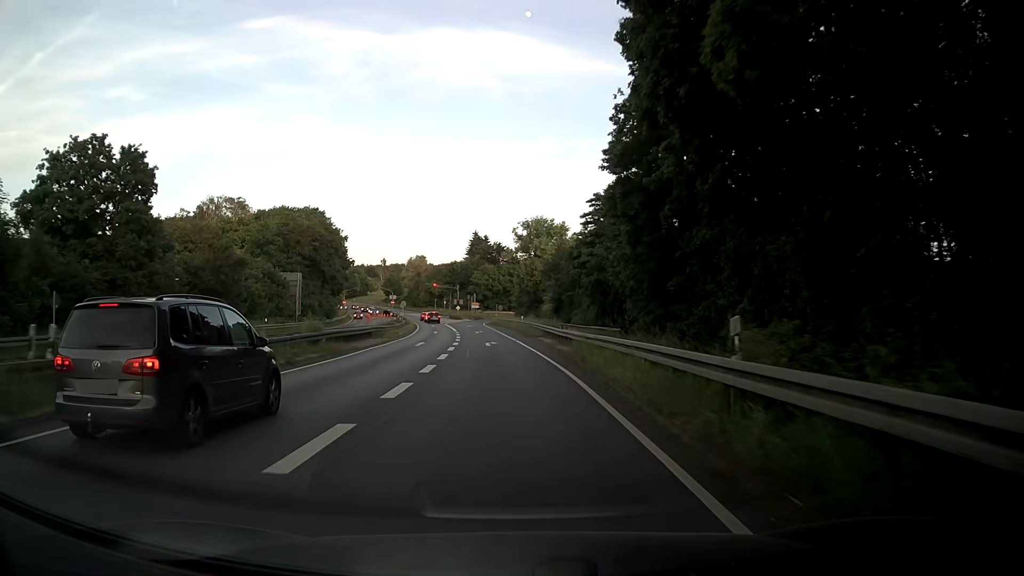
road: primary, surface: asphalt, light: Day
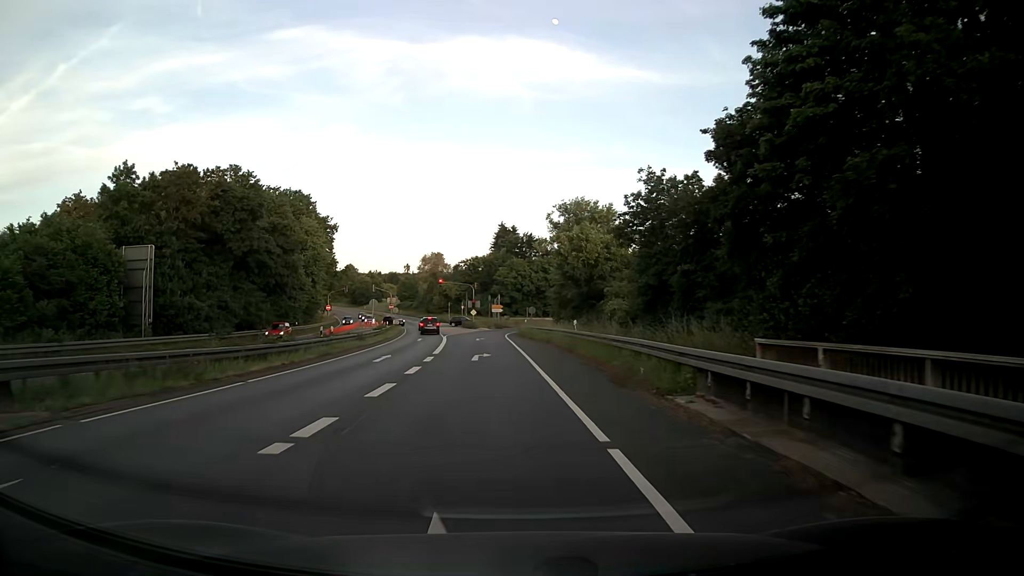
(-0.4, +34.9) m; -3°
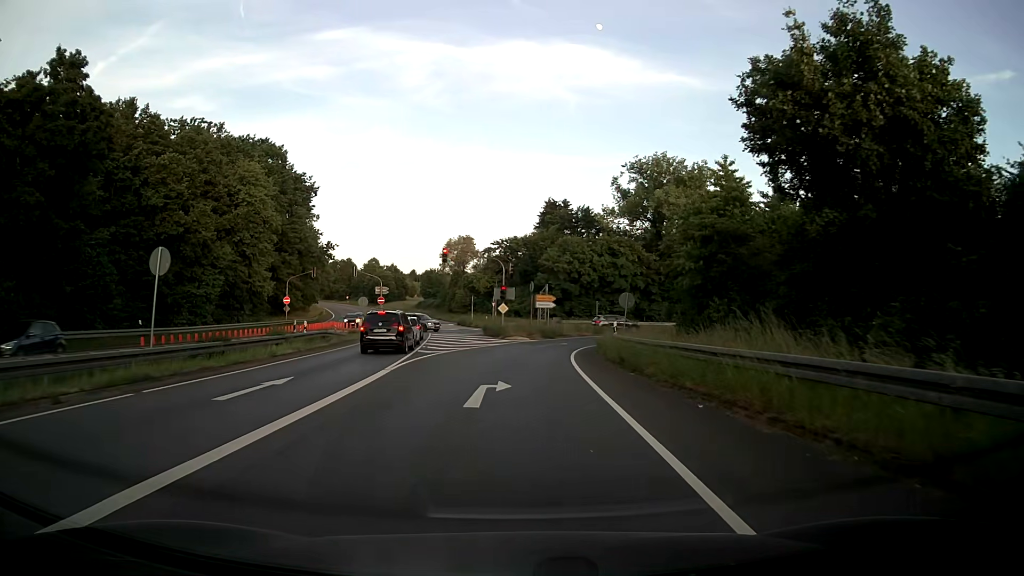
(-1.4, +39.2) m; -4°
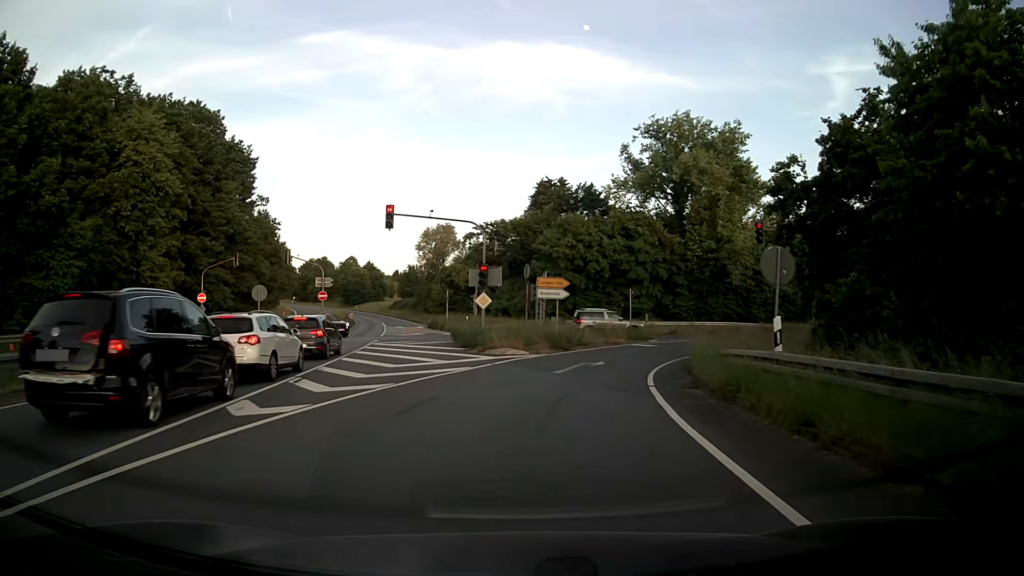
(-0.1, +19.1) m; +1°
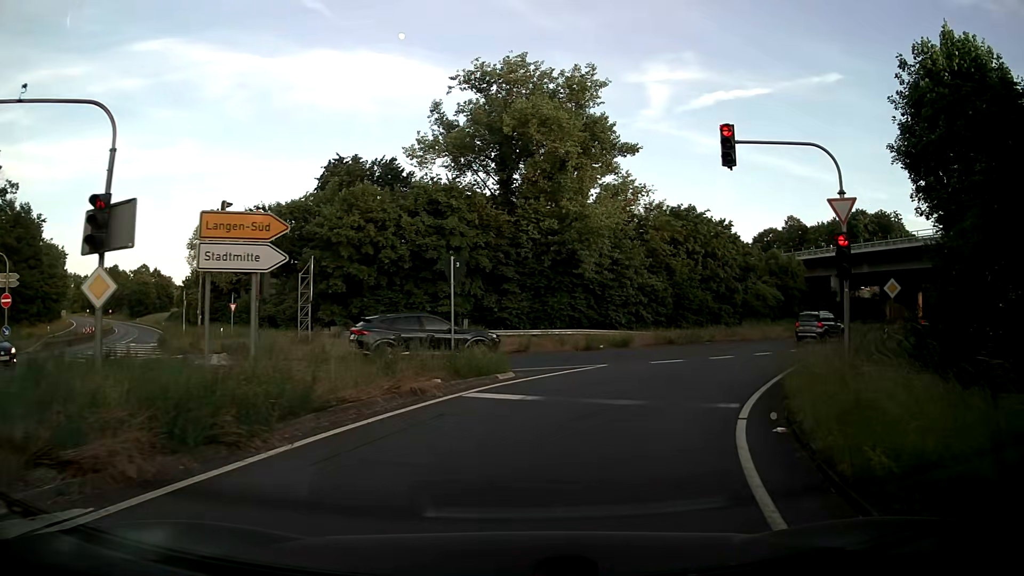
(+2.3, +19.2) m; +17°
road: primary_link
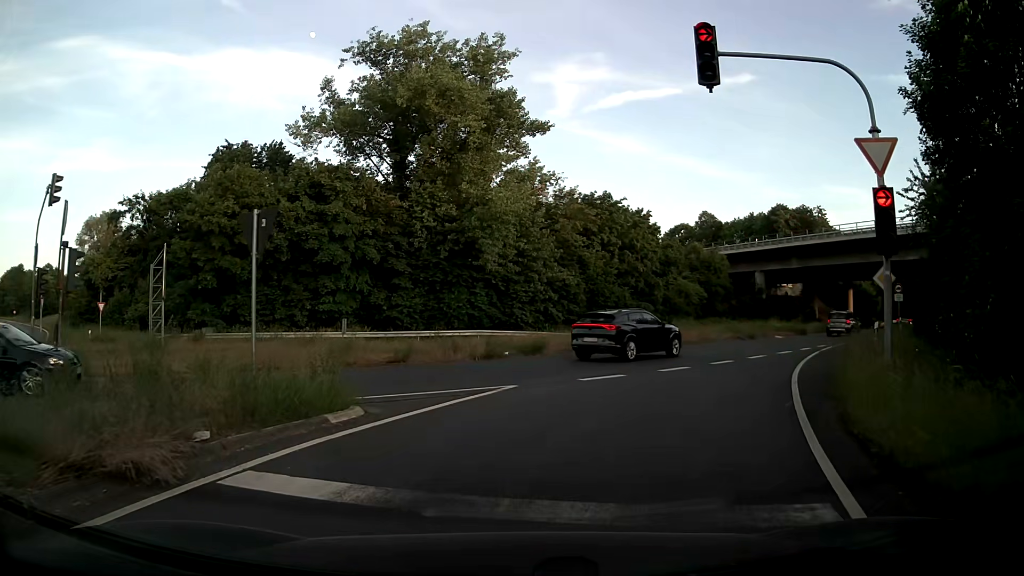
(+0.4, +6.0) m; +8°
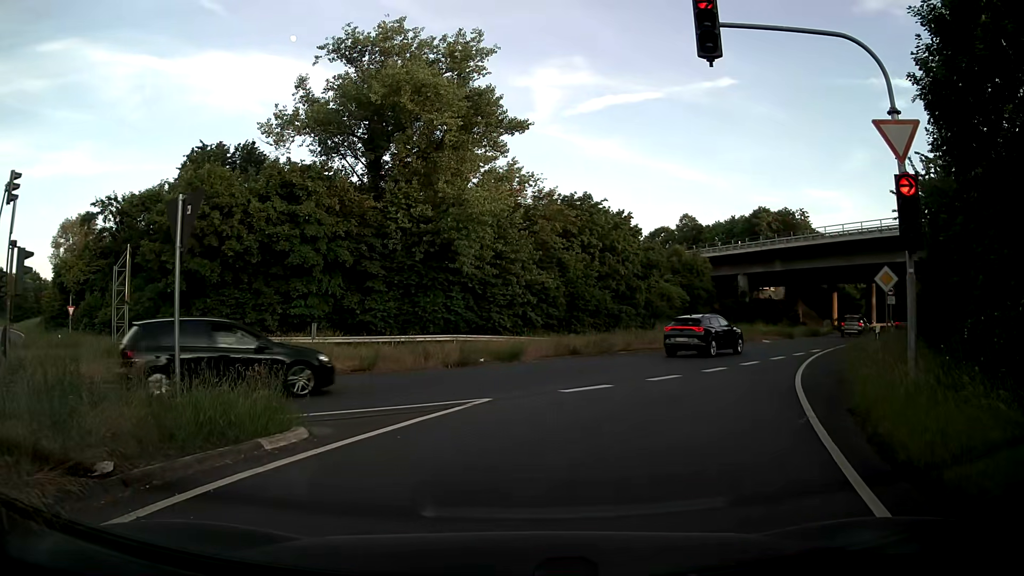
(0.0, +1.3) m; 0°
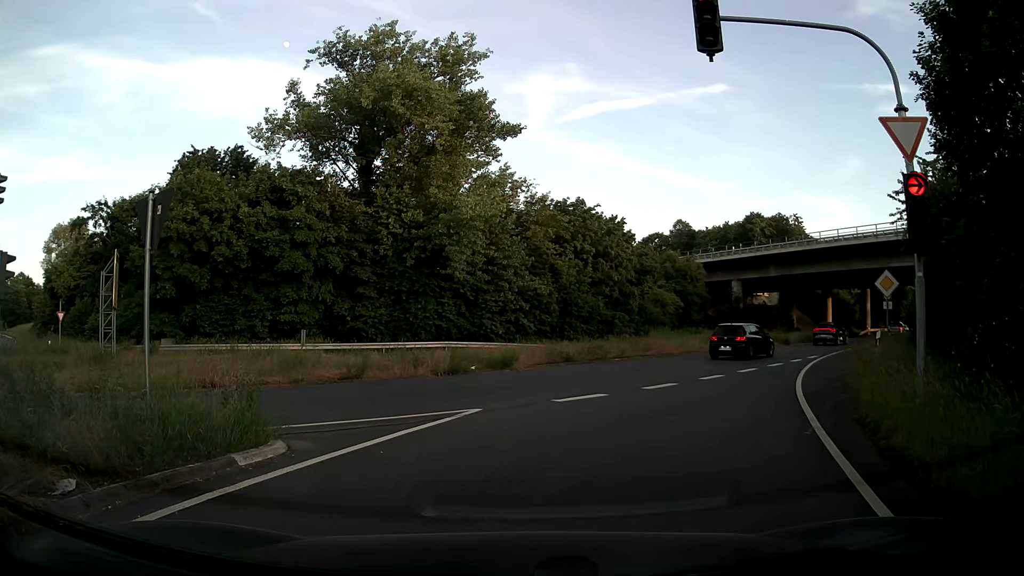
(0.0, +0.5) m; 0°
(+2, +10) (+6, +19) (+11, +27) (+17, +35) (+24, +43) (+31, +50) (+38, +57) (+45, +64) (+52, +71) (+59, +78) m
